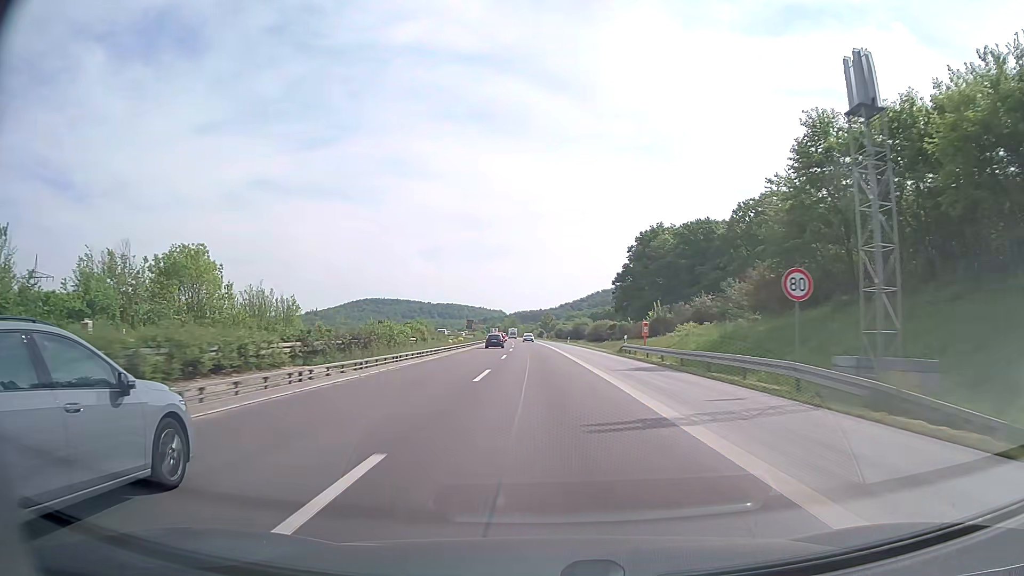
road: motorway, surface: concrete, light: Day
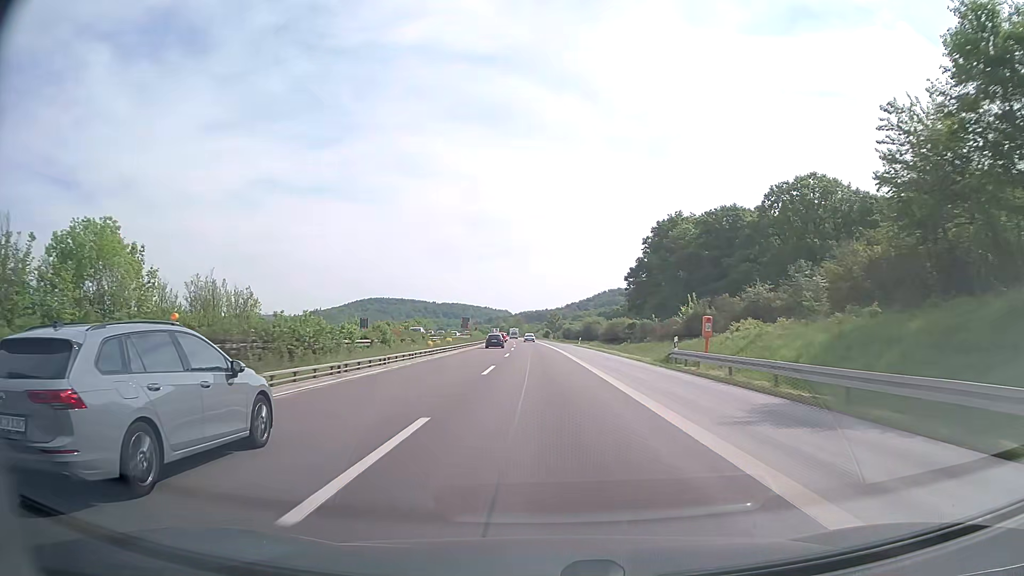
(-0.1, +14.7) m; -1°
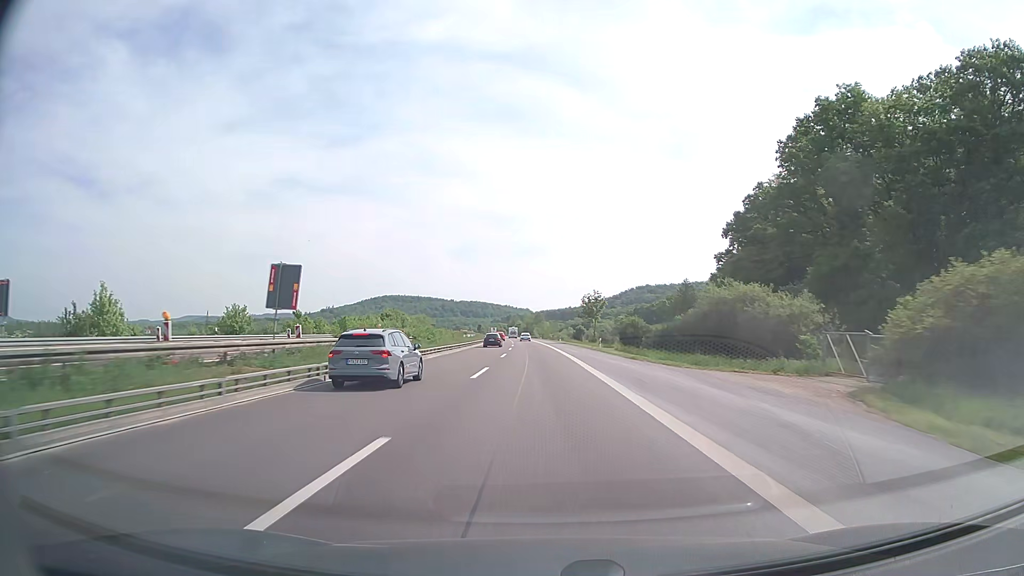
(-1.1, +73.9) m; -2°
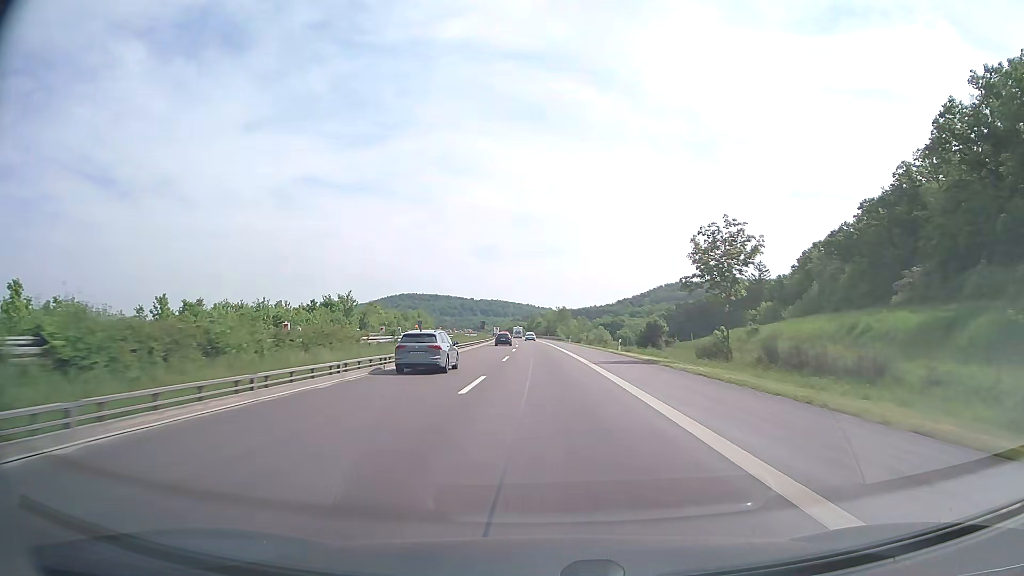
(-1.0, +59.2) m; -2°
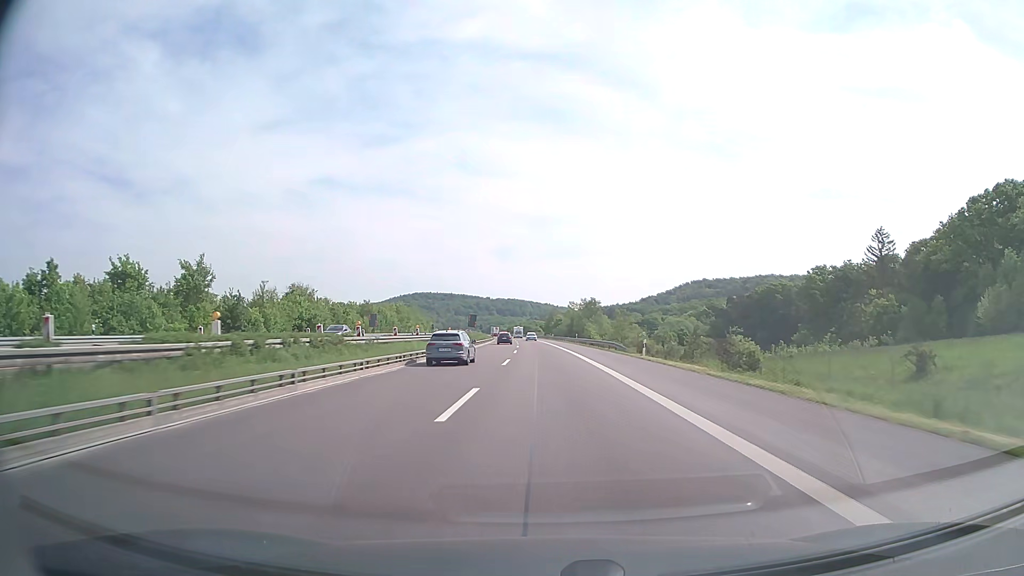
(-0.8, +58.6) m; -2°
(0, +10) (0, +20) (0, +30) (0, +40) (-1, +50) (-1, +60) (-1, +70) (-1, +80) (-2, +90) (-2, +100) m
